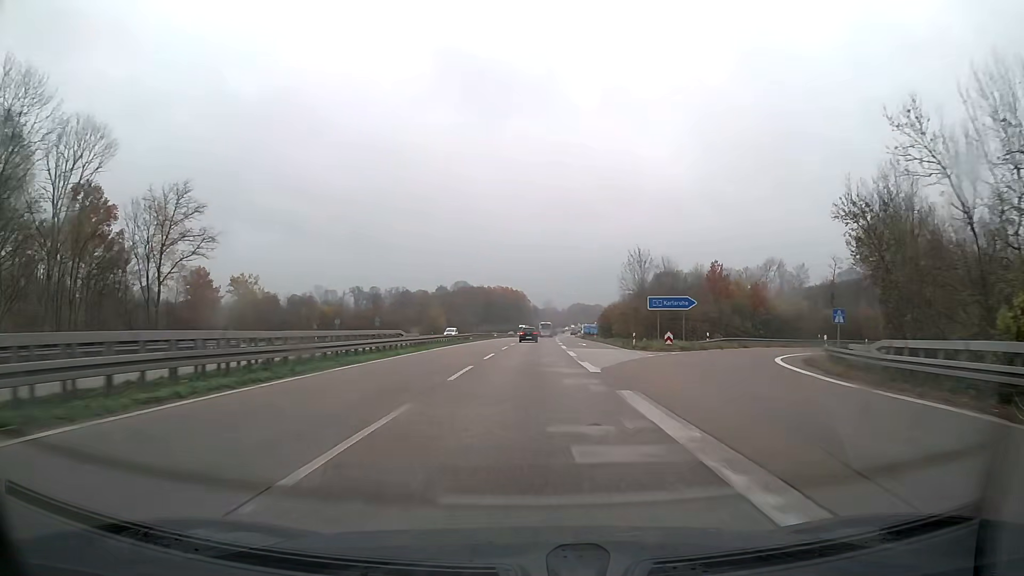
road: trunk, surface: asphalt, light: Day
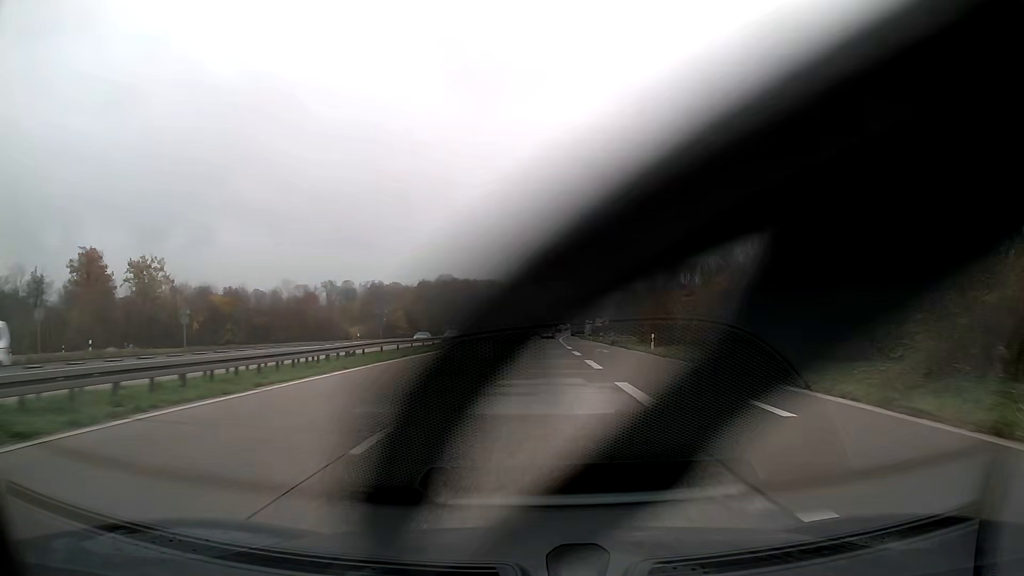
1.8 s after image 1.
(+0.3, +45.6) m; +1°
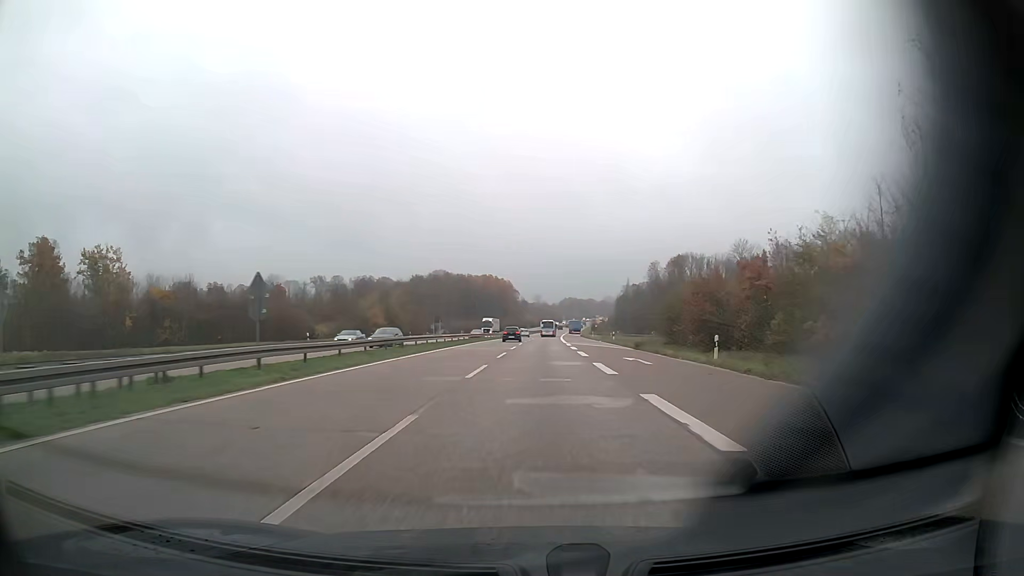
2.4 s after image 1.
(0.0, +15.4) m; 0°
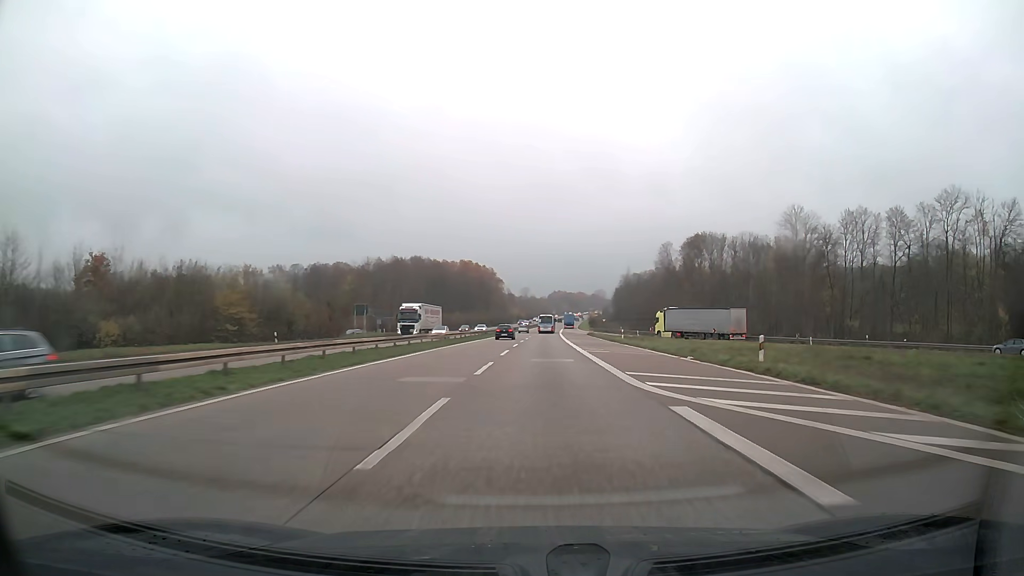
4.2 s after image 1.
(+0.4, +46.5) m; +1°
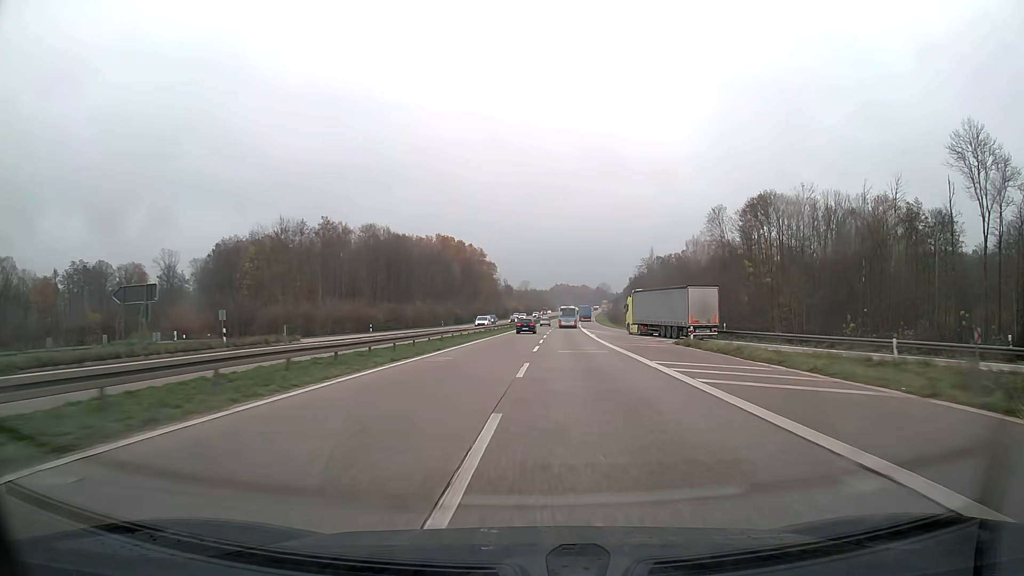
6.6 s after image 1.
(0.0, +63.0) m; 0°
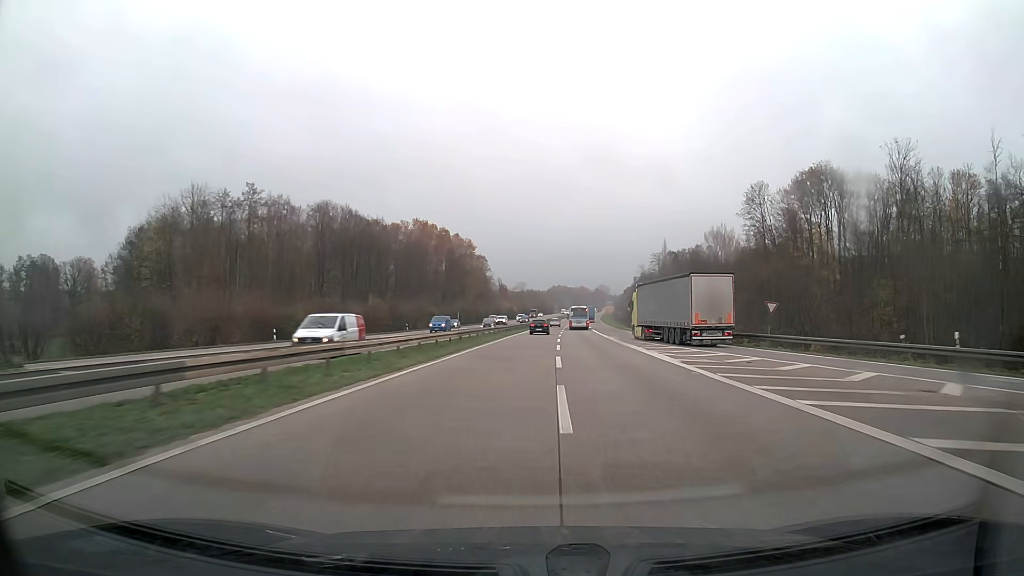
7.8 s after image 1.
(+0.1, +31.9) m; 0°
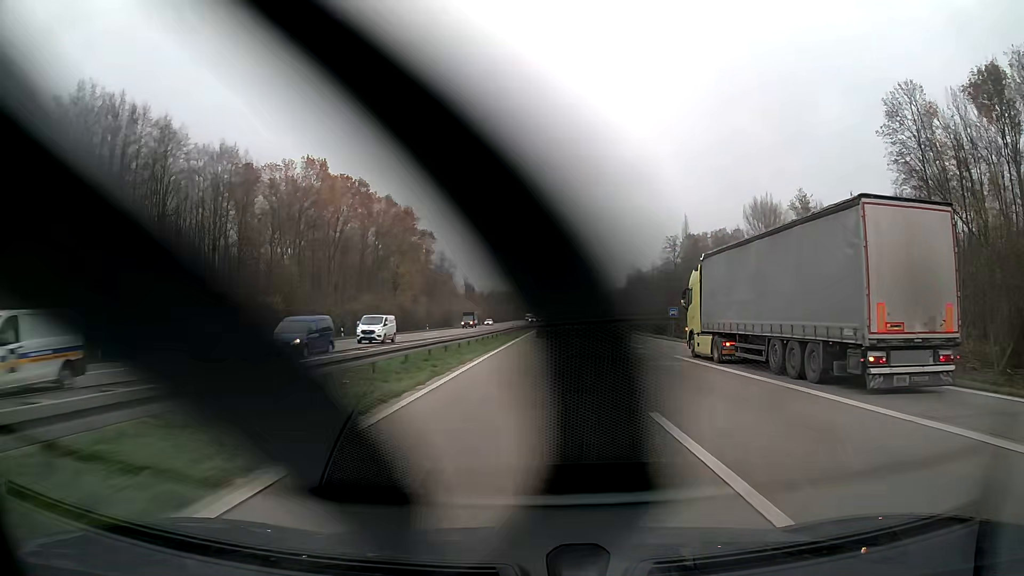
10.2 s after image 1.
(+1.2, +64.3) m; +2°
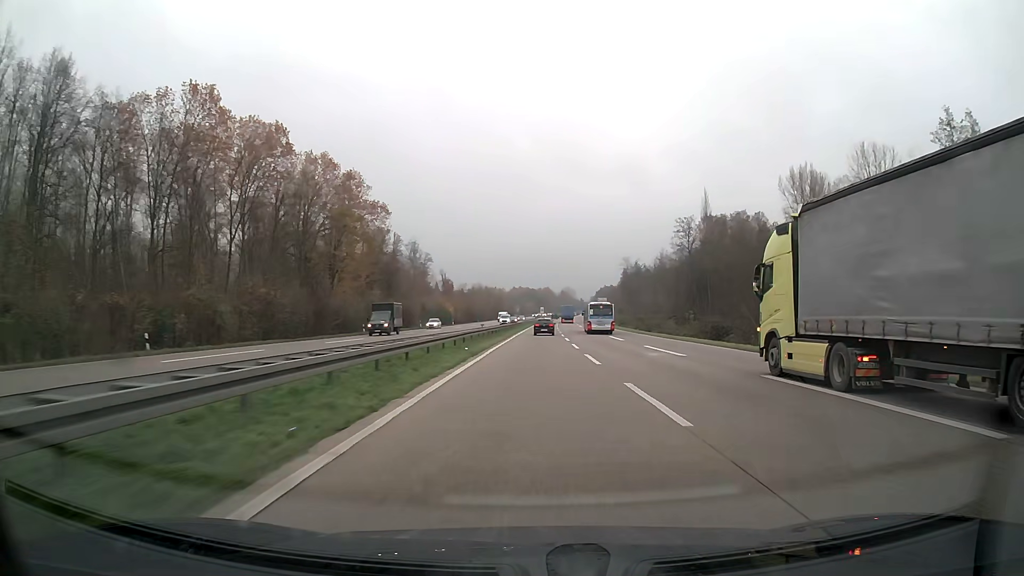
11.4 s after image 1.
(+0.3, +32.2) m; +1°
(0, +10) (0, +20) (0, +30) (0, +40) (+1, +50) (+1, +60) (+1, +70) (+1, +80) (+2, +90) (+2, +100) m
